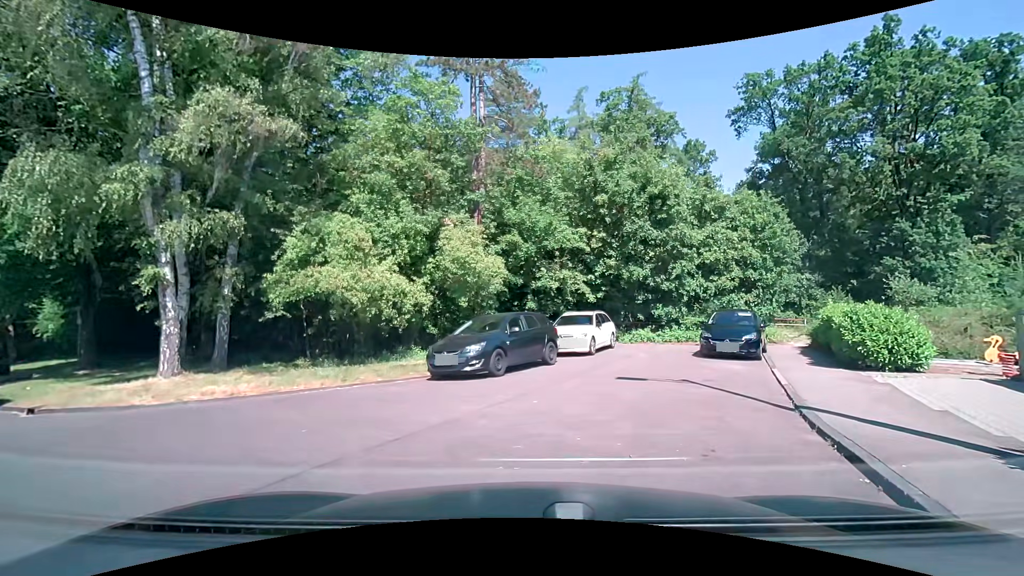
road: residential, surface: asphalt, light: Day
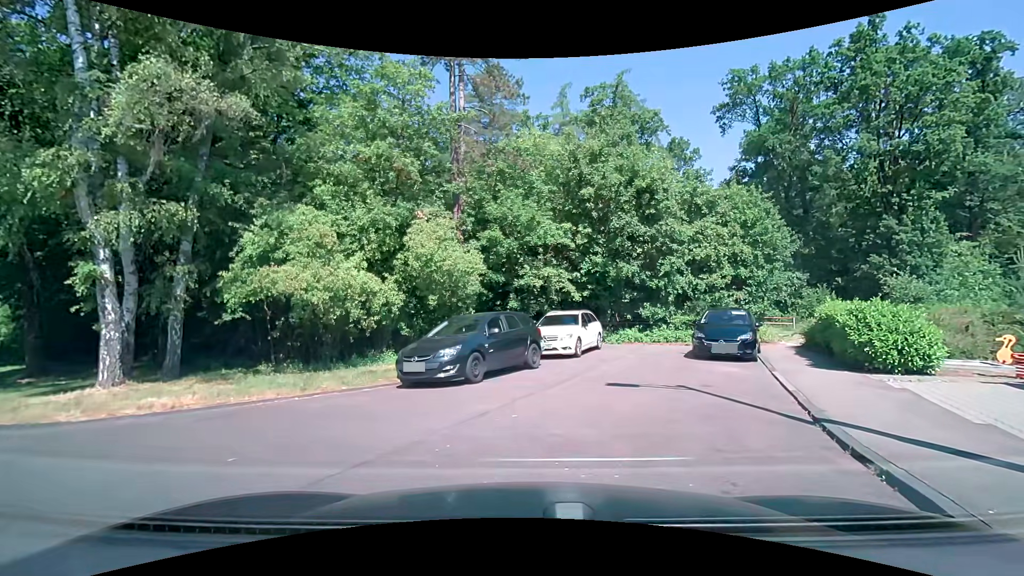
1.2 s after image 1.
(0.0, +1.0) m; 0°
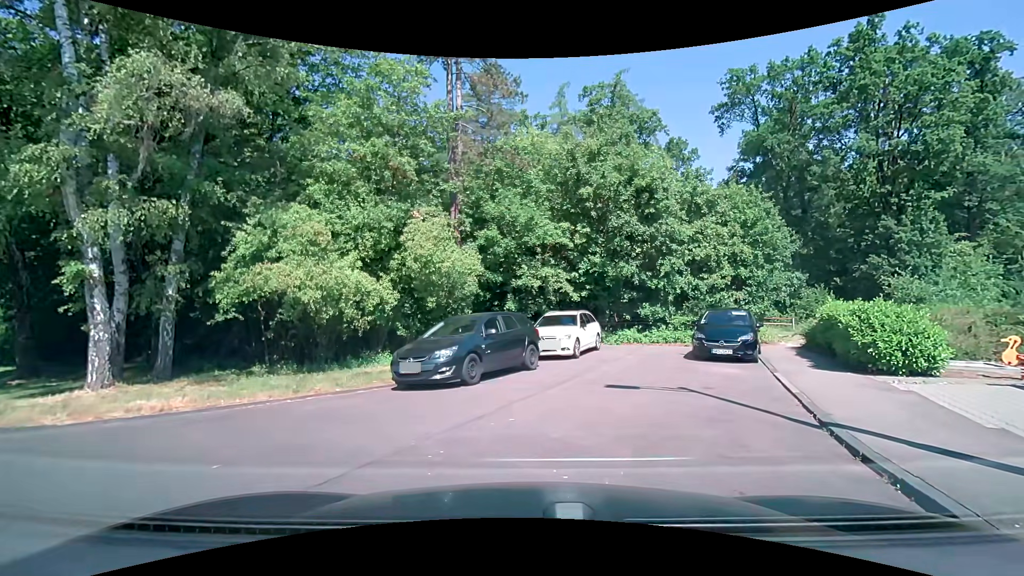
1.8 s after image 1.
(0.0, +0.2) m; 0°
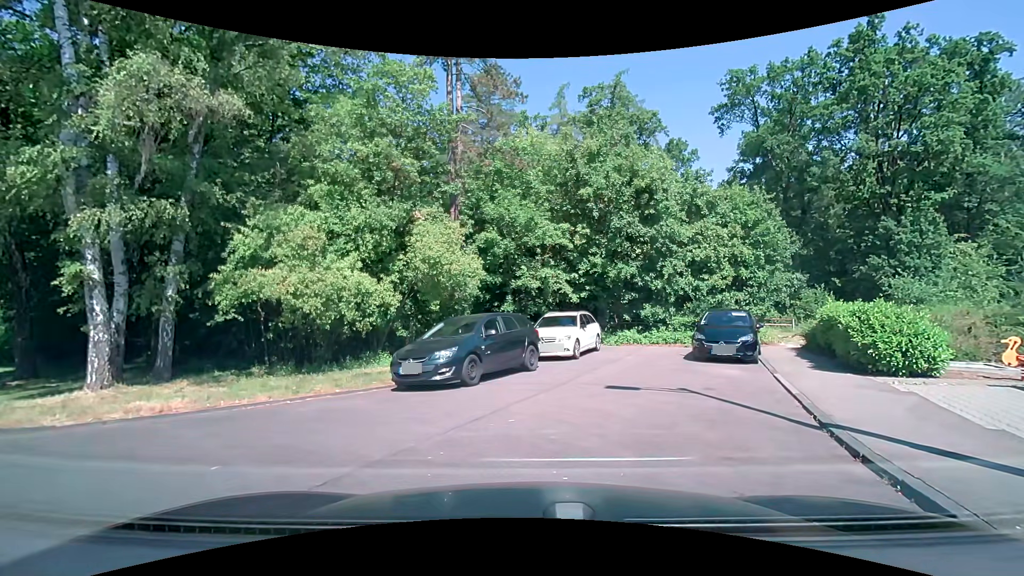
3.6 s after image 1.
(0.0, +0.1) m; 0°
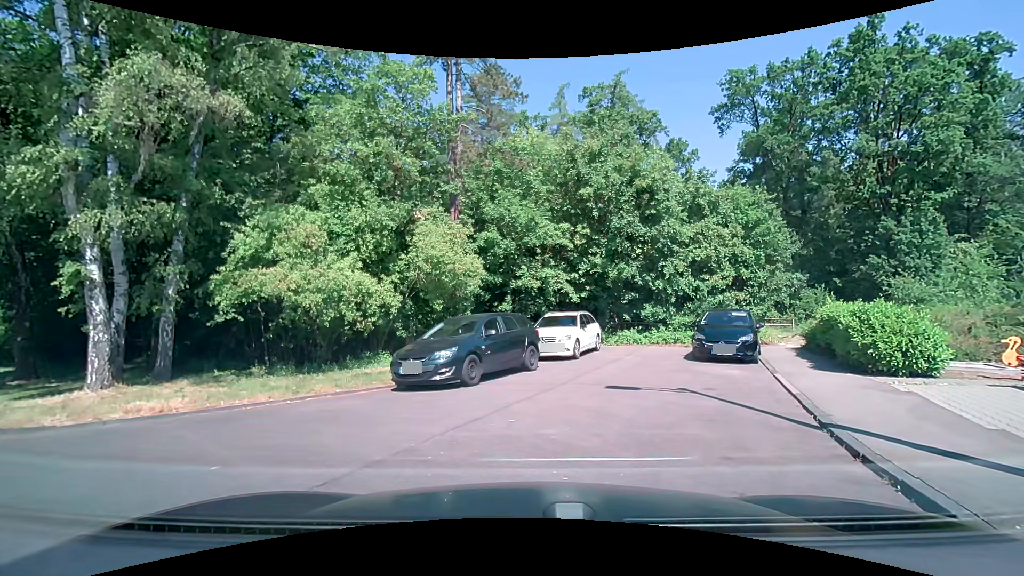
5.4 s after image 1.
(0.0, 0.0) m; 0°
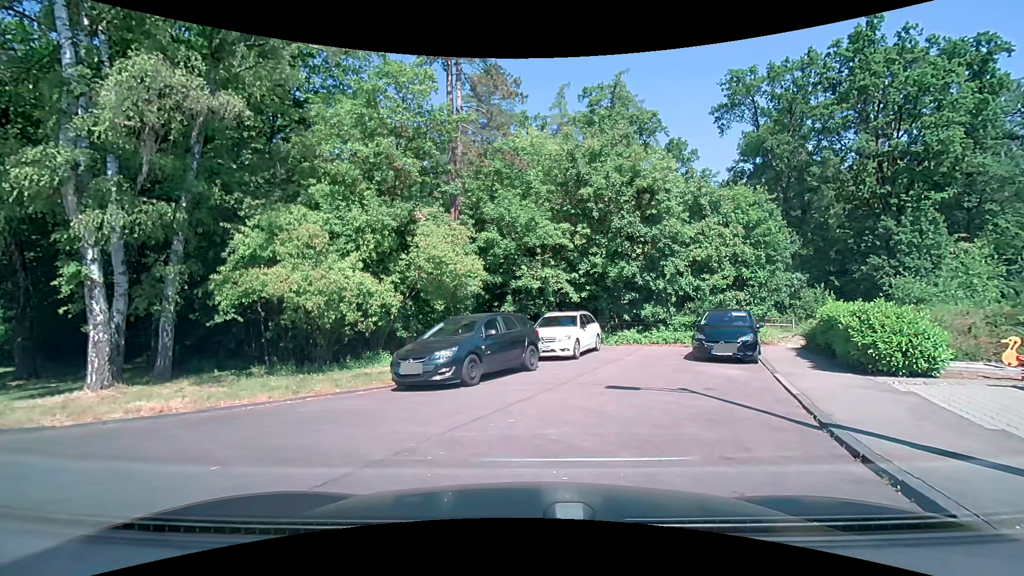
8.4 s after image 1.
(0.0, 0.0) m; 0°
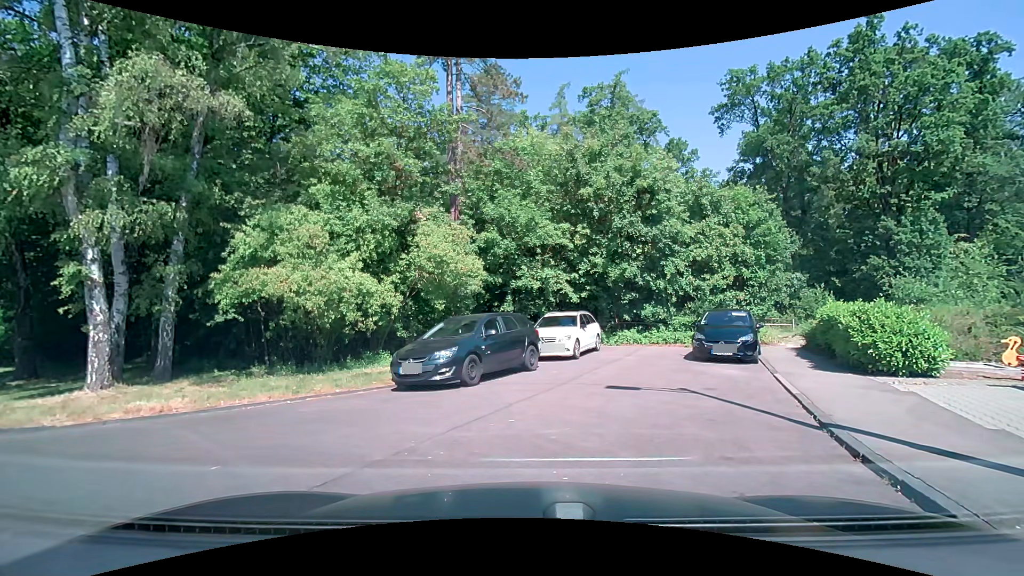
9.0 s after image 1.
(0.0, 0.0) m; 0°
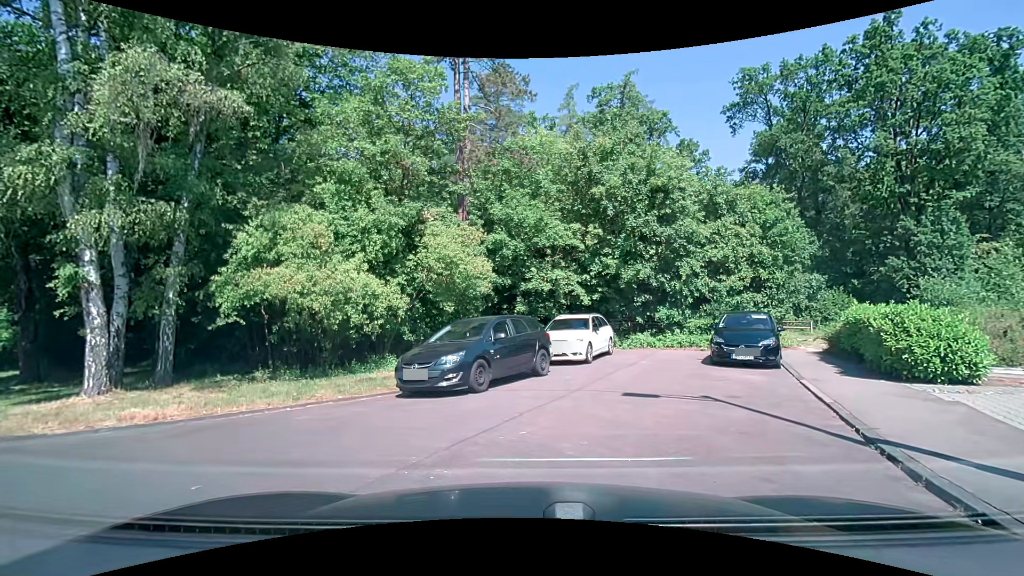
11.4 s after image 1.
(0.0, +0.5) m; 0°
